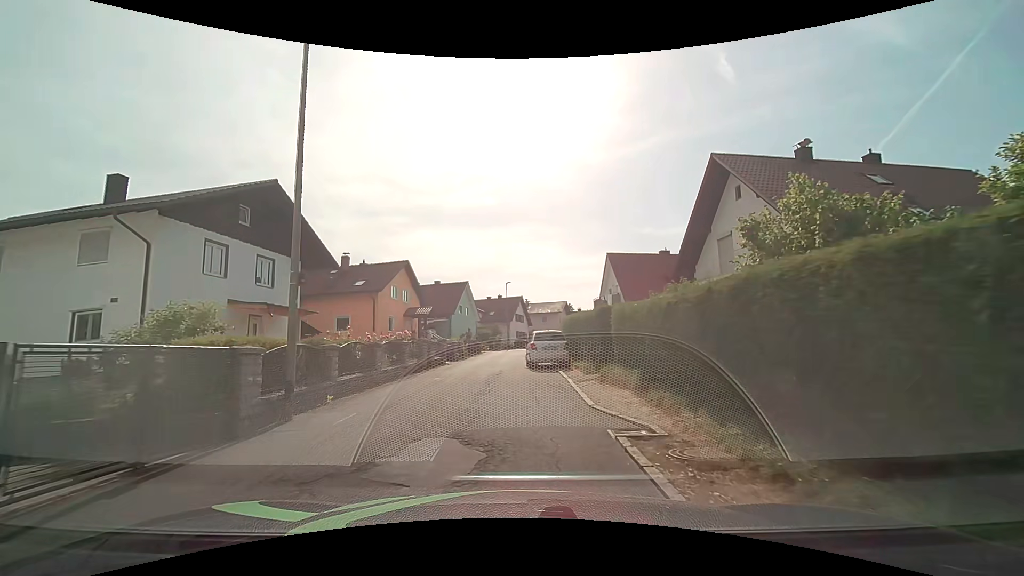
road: residential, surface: asphalt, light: Day
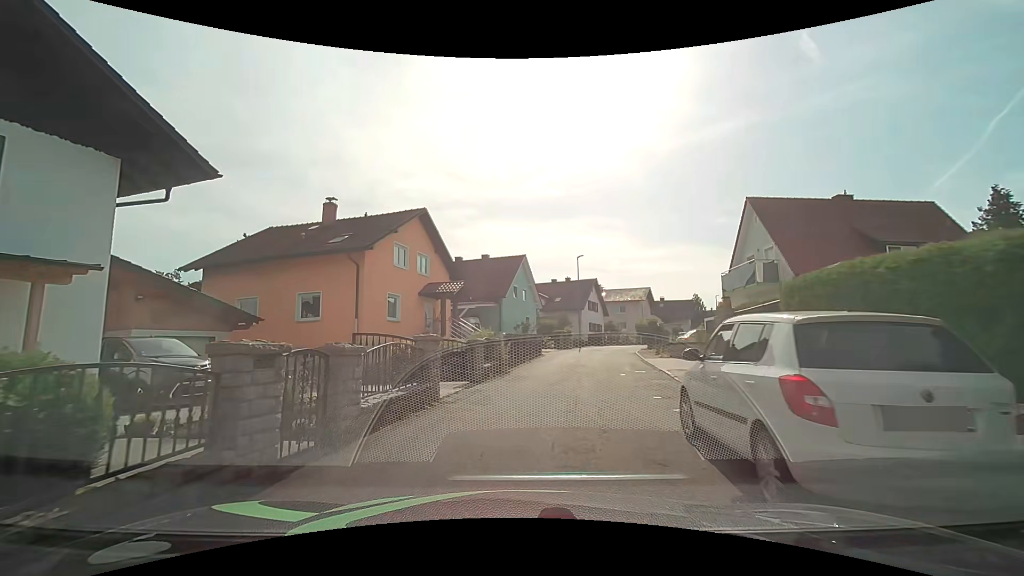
(-0.5, +16.1) m; -7°
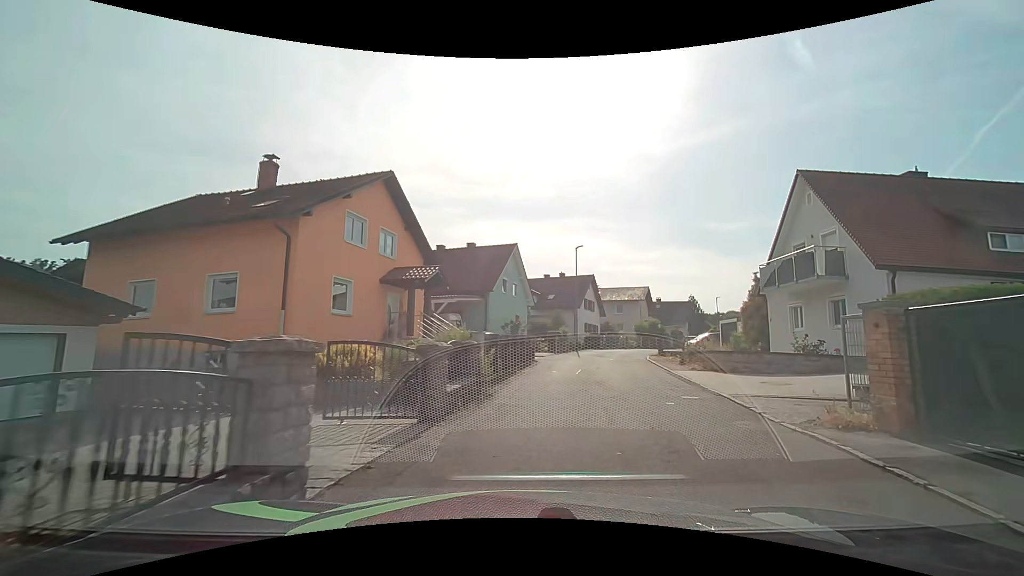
(-0.1, +5.9) m; -1°
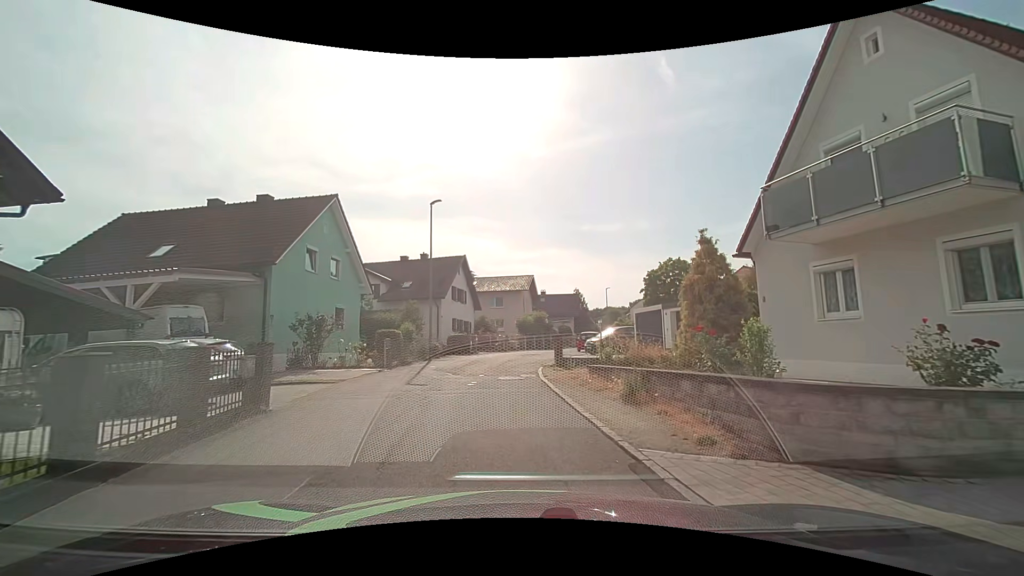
(+3.0, +13.5) m; +14°
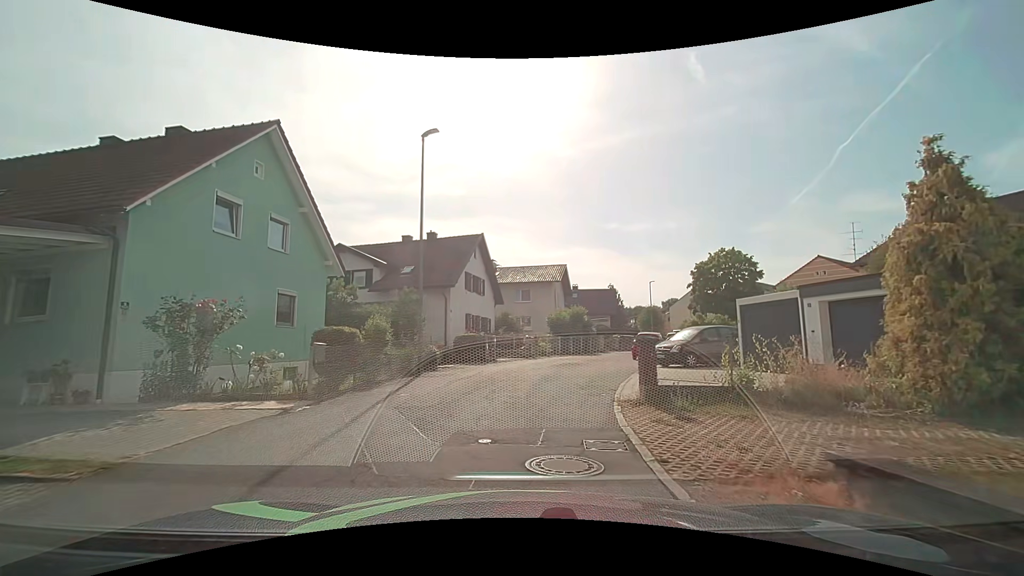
(-0.2, +9.5) m; -3°
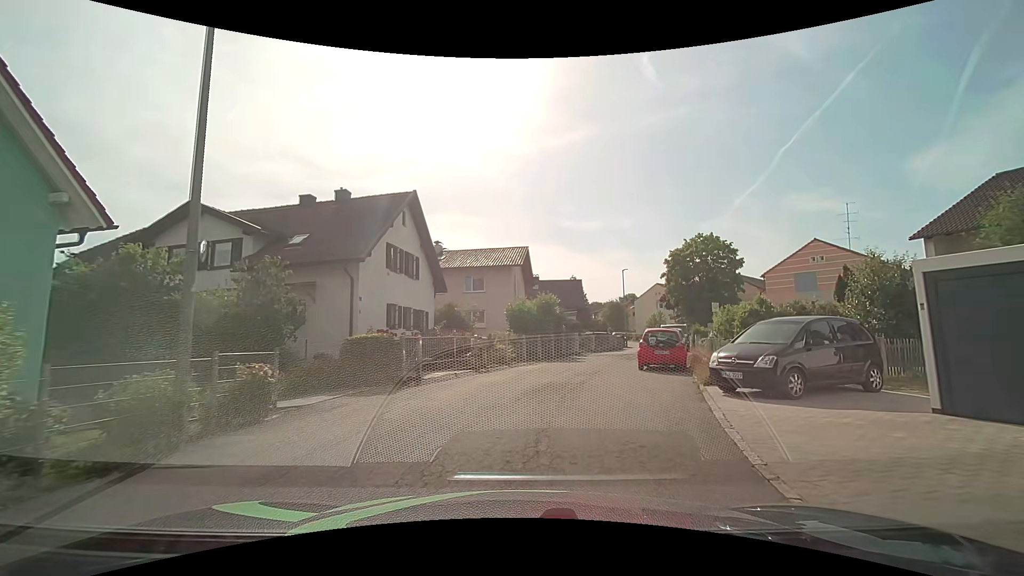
(+0.3, +9.8) m; +5°
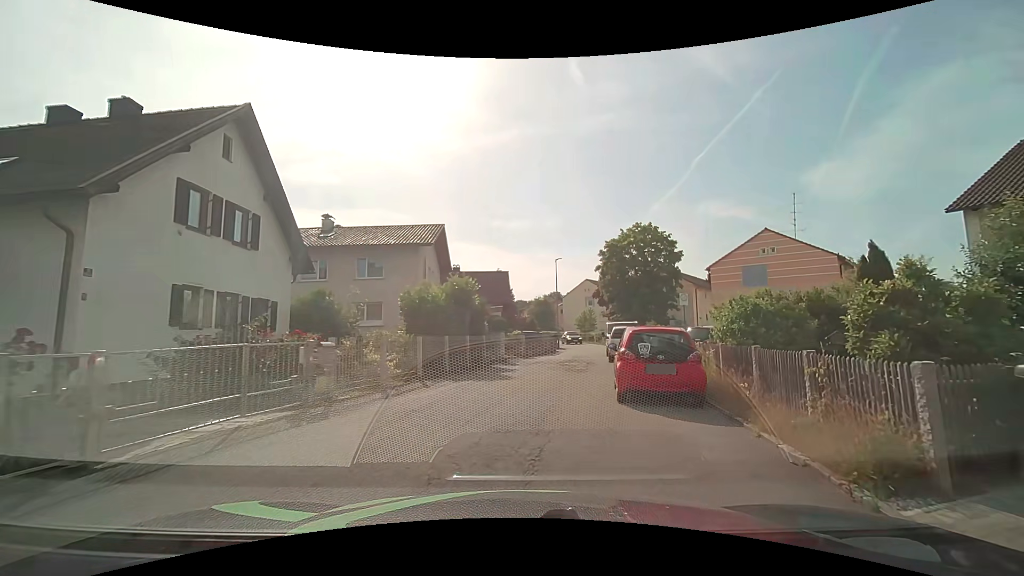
(+0.6, +8.3) m; +8°
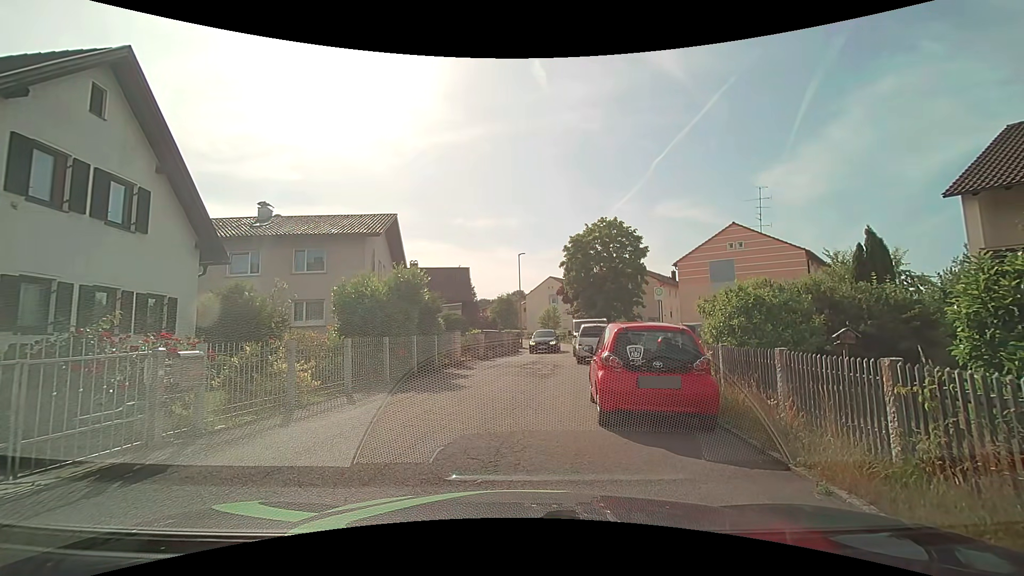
(+0.1, +2.4) m; +3°
(0, +10) (0, +20) (+2, +30) (+4, +39) (+6, +49) (+5, +59) (+3, +69) (+1, +79) (-1, +89) (-3, +99) m
